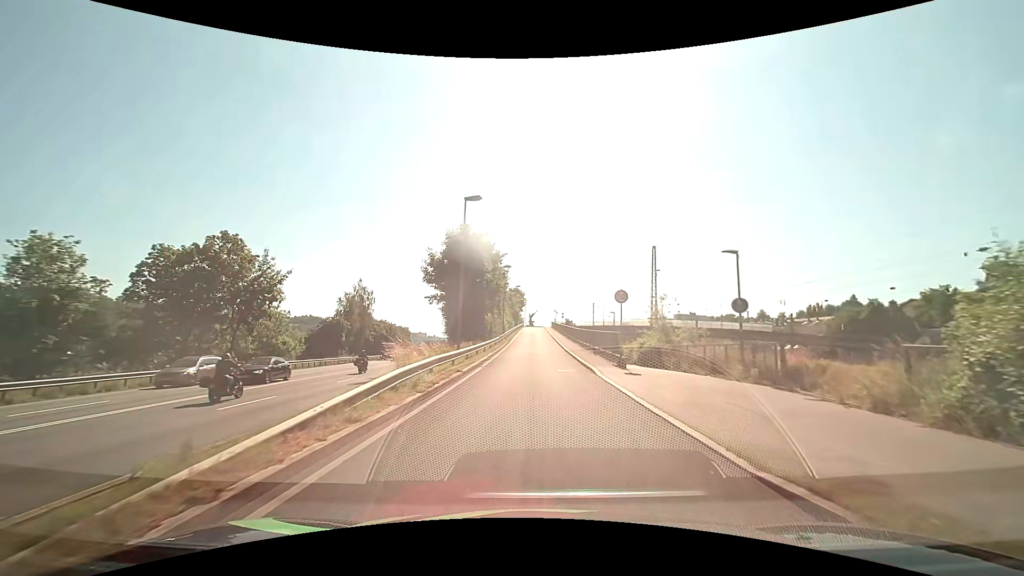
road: unclassified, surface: asphalt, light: Day
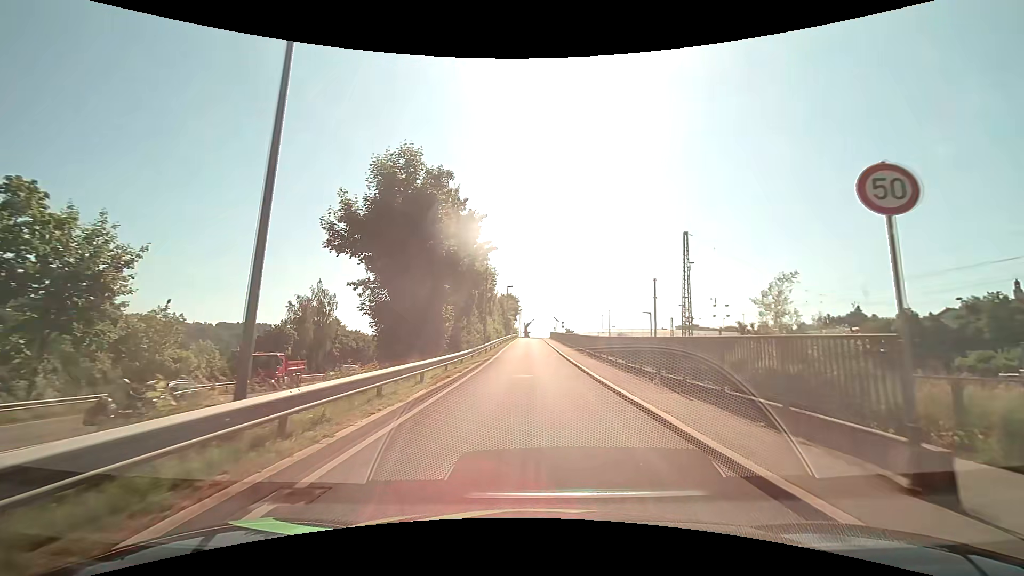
(+0.1, +16.6) m; +1°
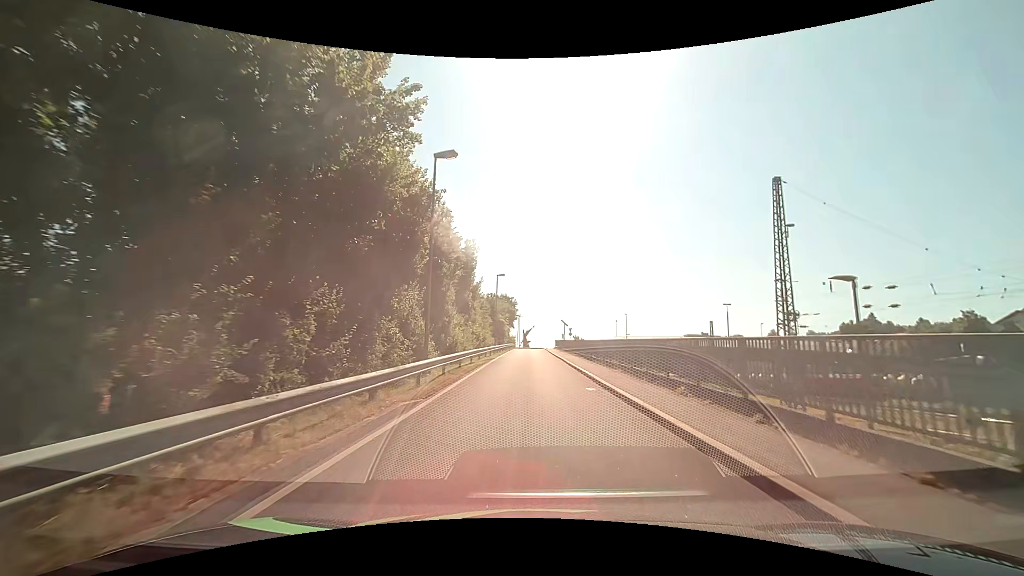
(-0.1, +20.6) m; 0°
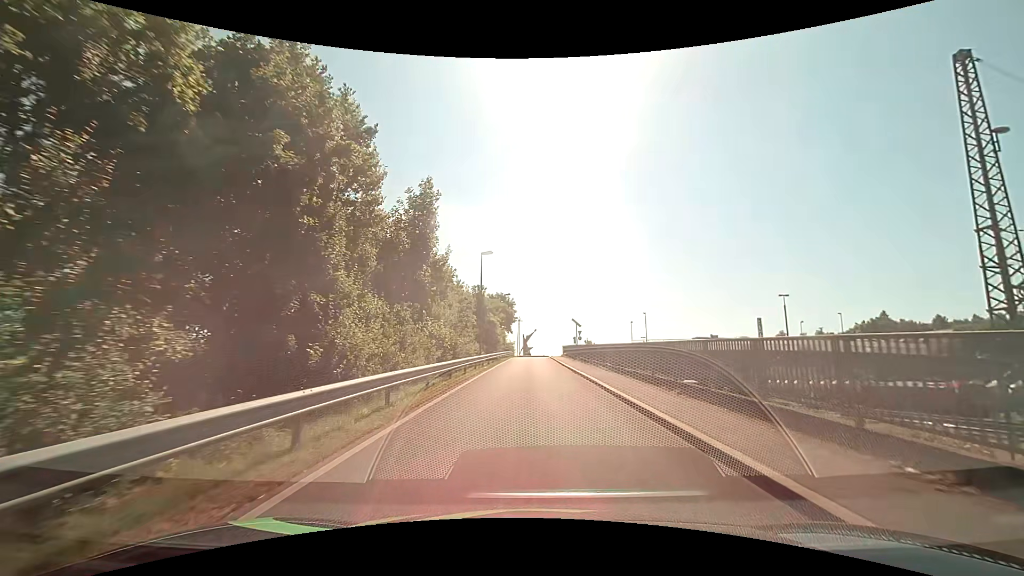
(0.0, +15.3) m; 0°
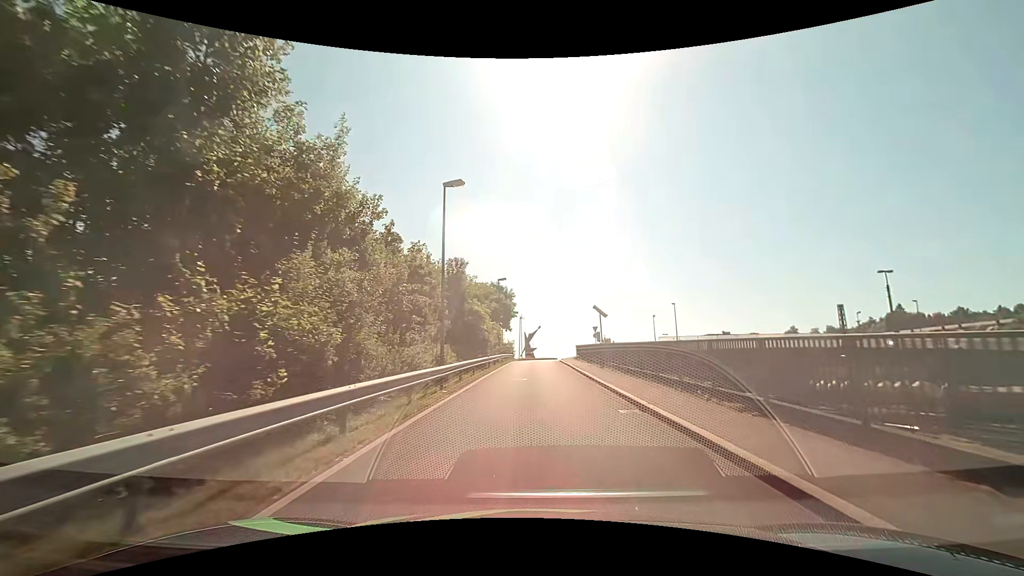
(-0.1, +14.8) m; -1°
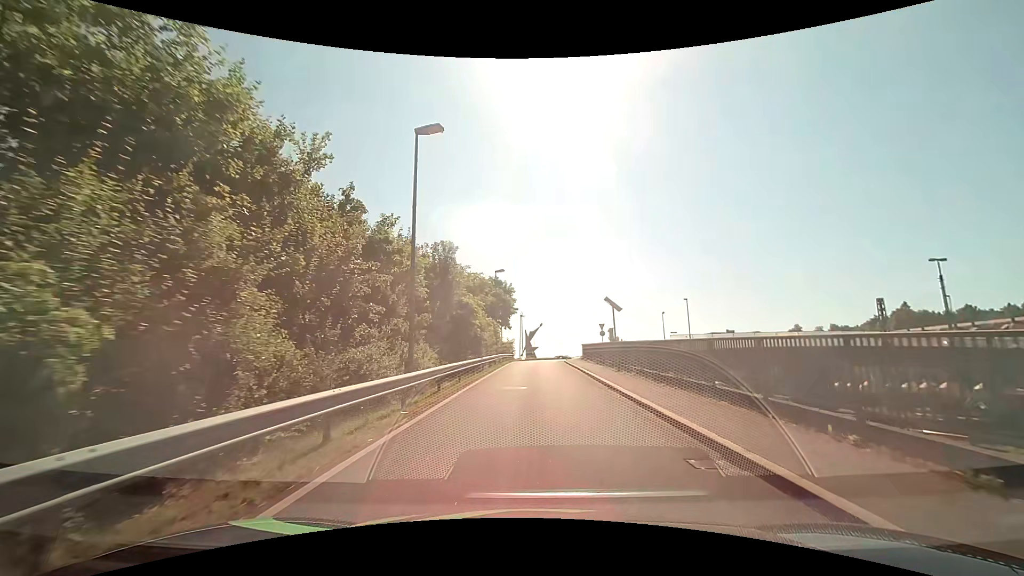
(0.0, +4.8) m; 0°
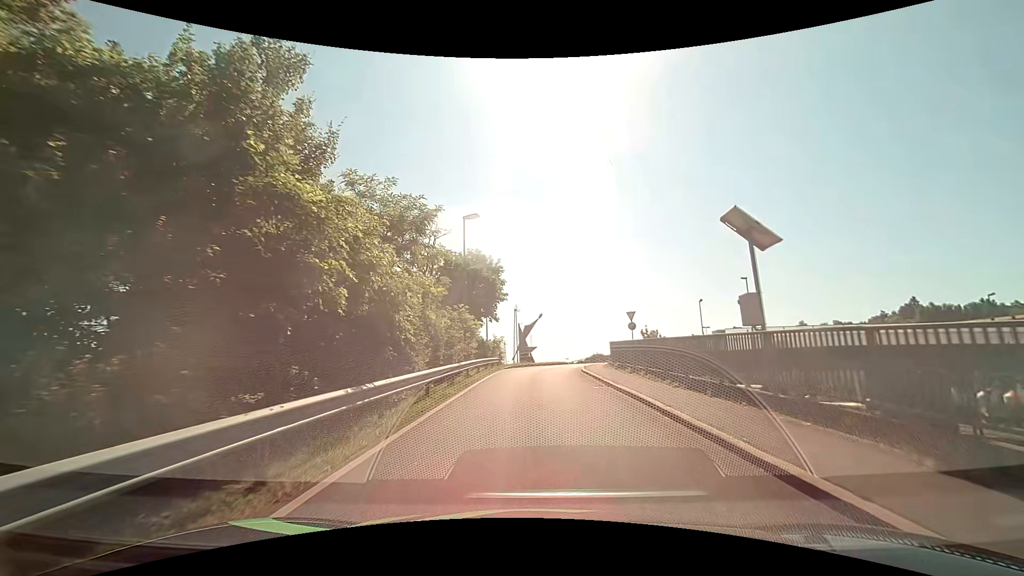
(0.0, +17.8) m; +1°
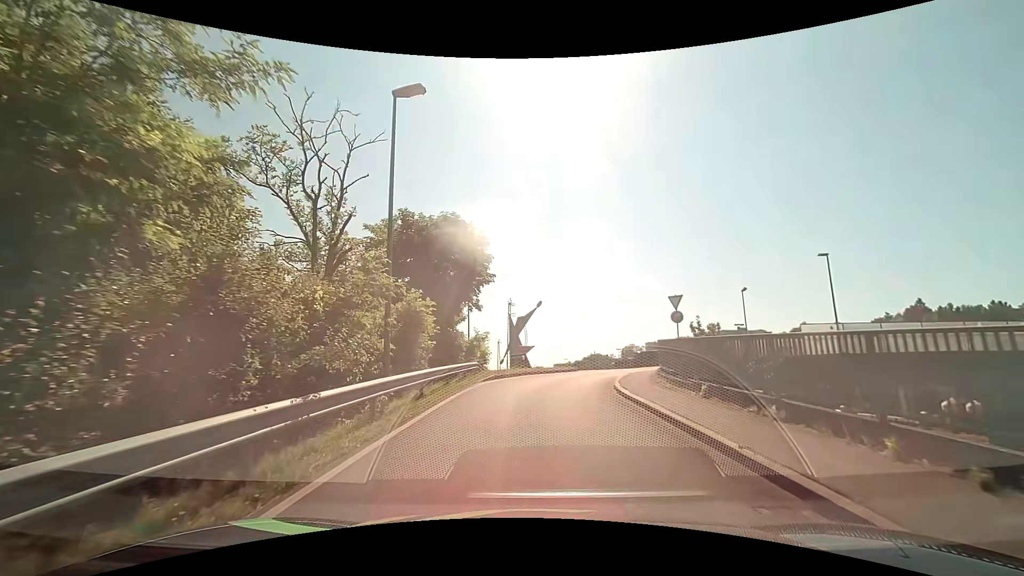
(-0.2, +12.2) m; -1°
